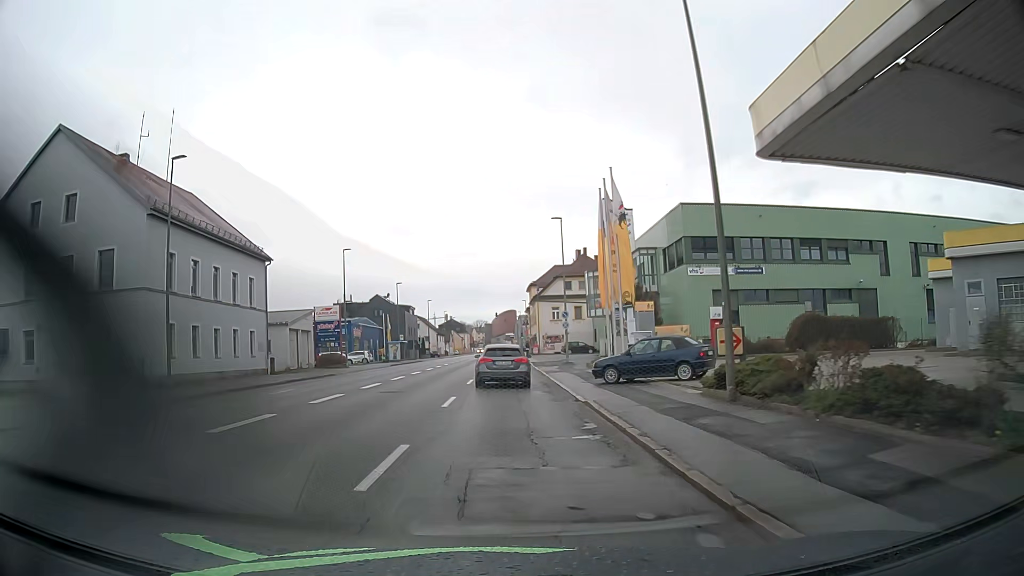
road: tertiary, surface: asphalt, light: Day
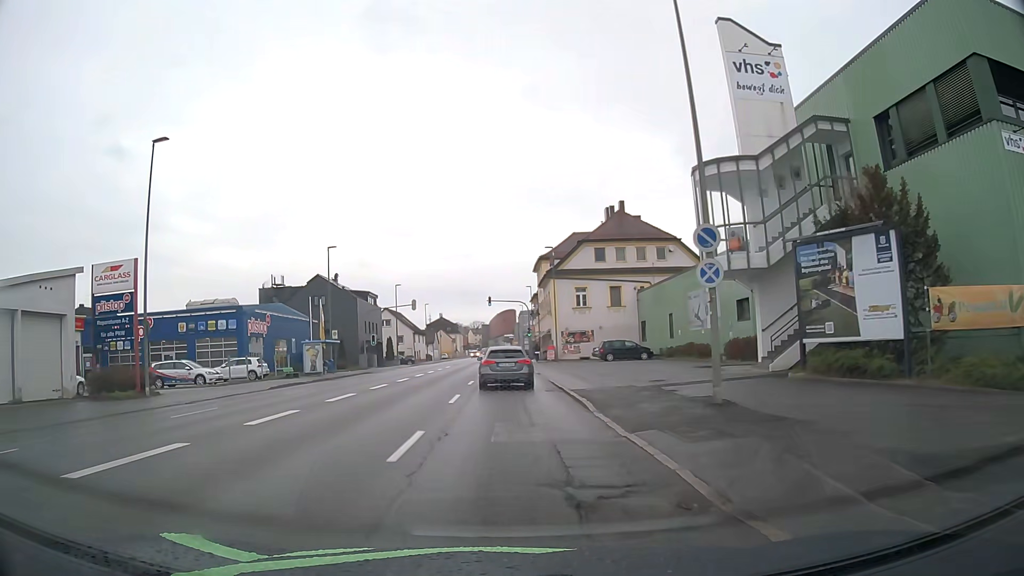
(-0.1, +34.4) m; 0°
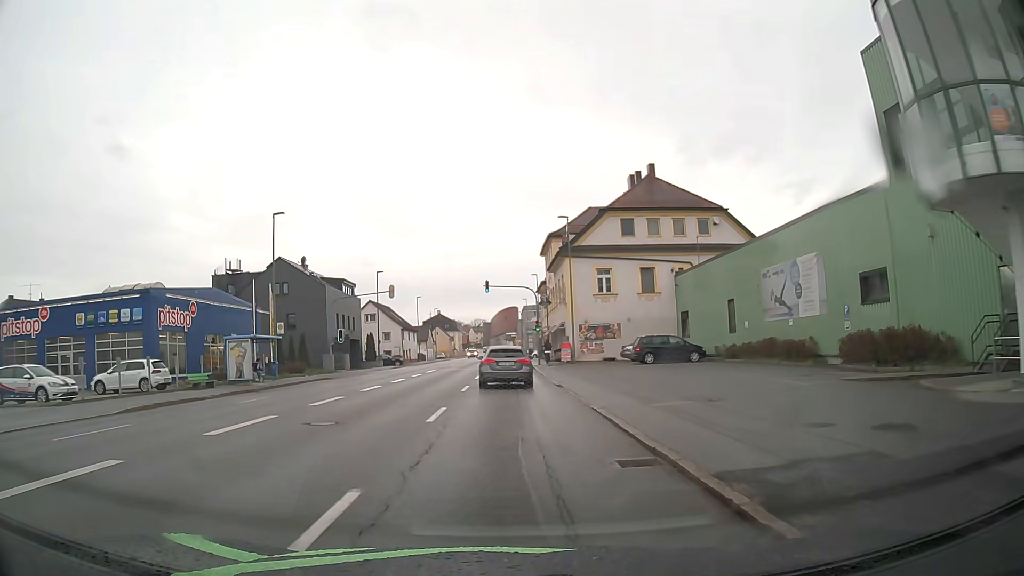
(-0.1, +13.9) m; -1°
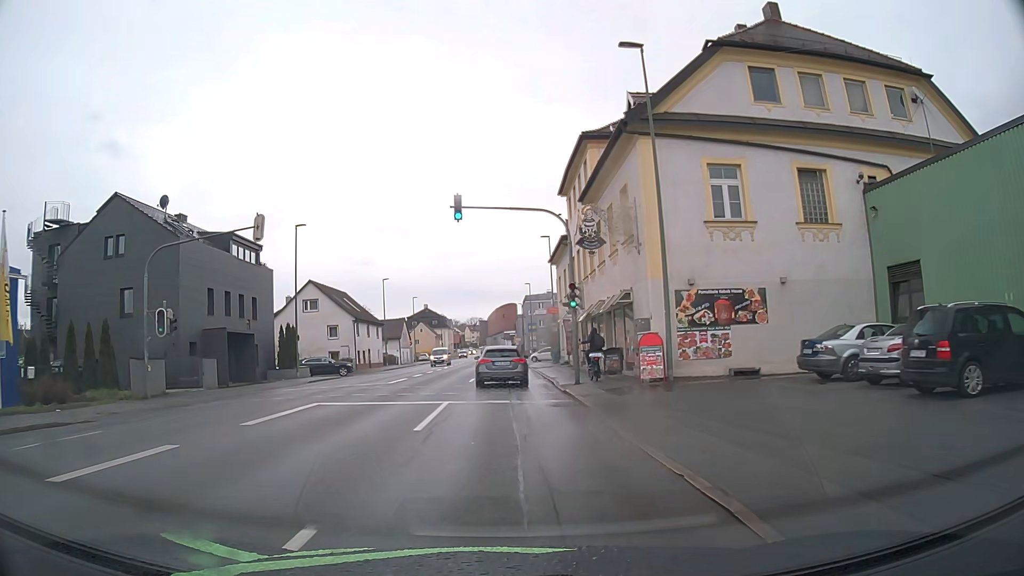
(+0.3, +28.5) m; 0°
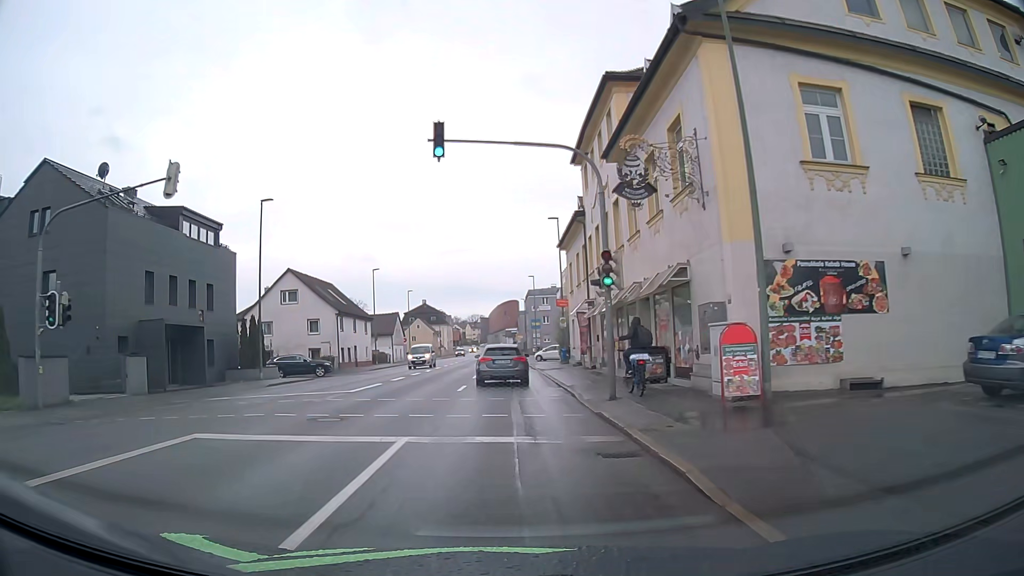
(0.0, +7.3) m; 0°
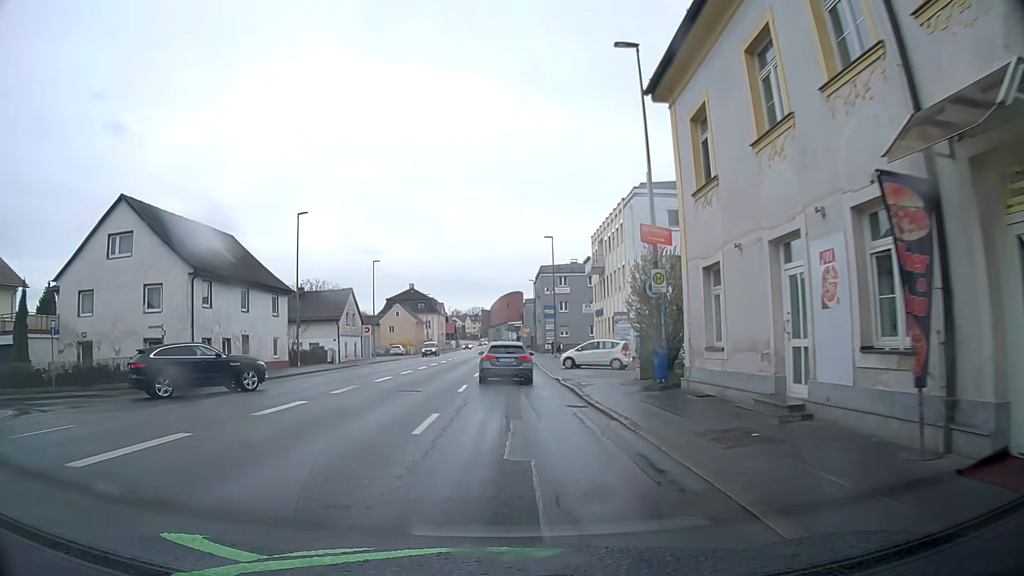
(0.0, +28.7) m; 0°
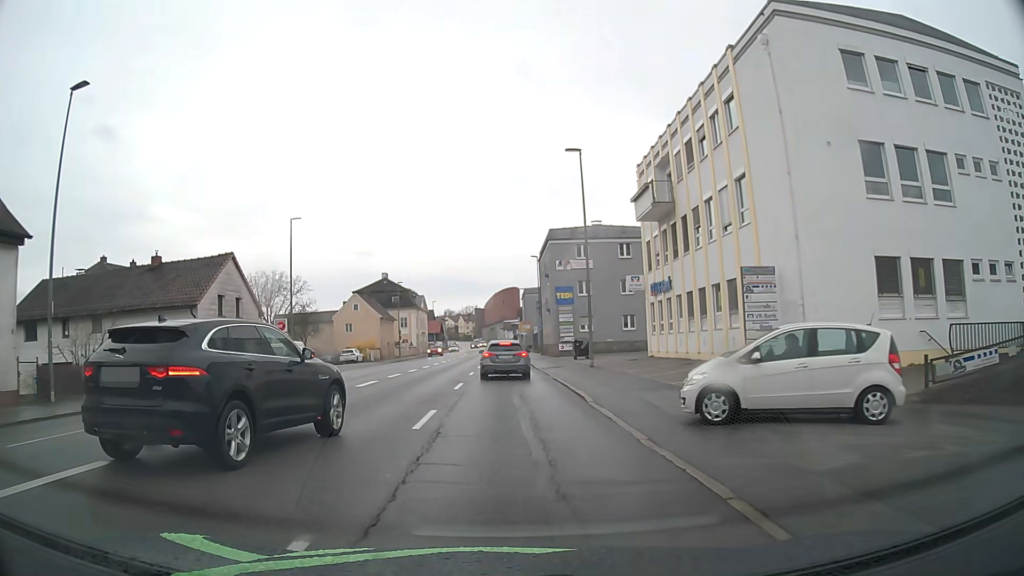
(+0.1, +26.3) m; +1°
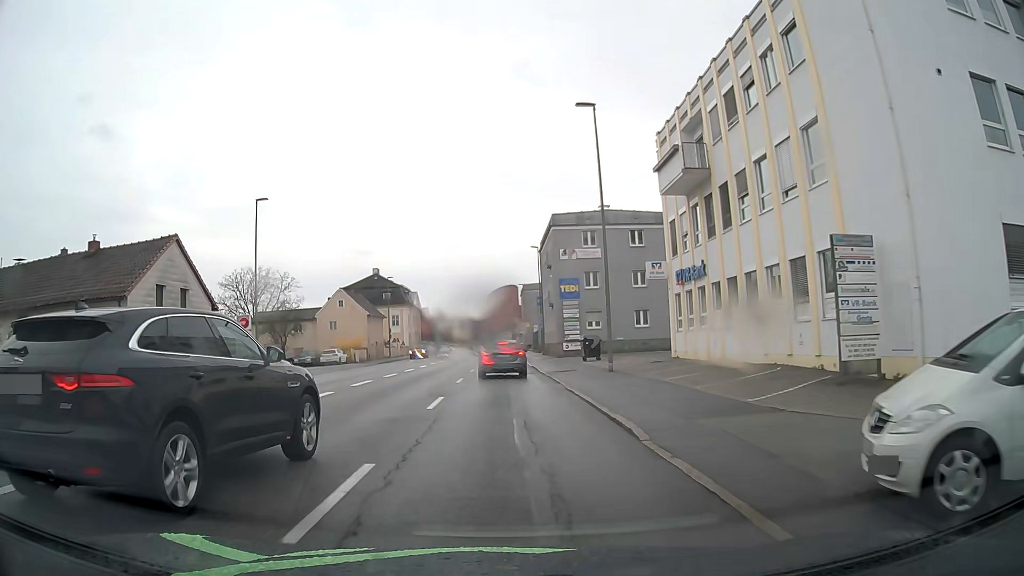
(0.0, +6.2) m; 0°
(0, +10) (0, +20) (0, +30) (0, +40) (0, +50) (0, +60) (0, +70) (0, +80) (0, +90) (0, +100) m
